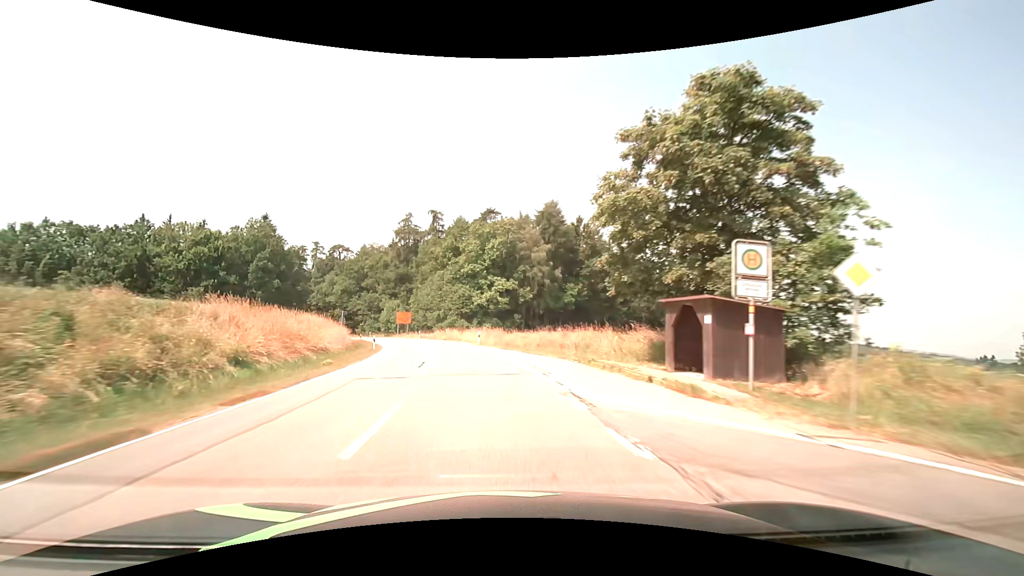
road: tertiary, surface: asphalt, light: Day
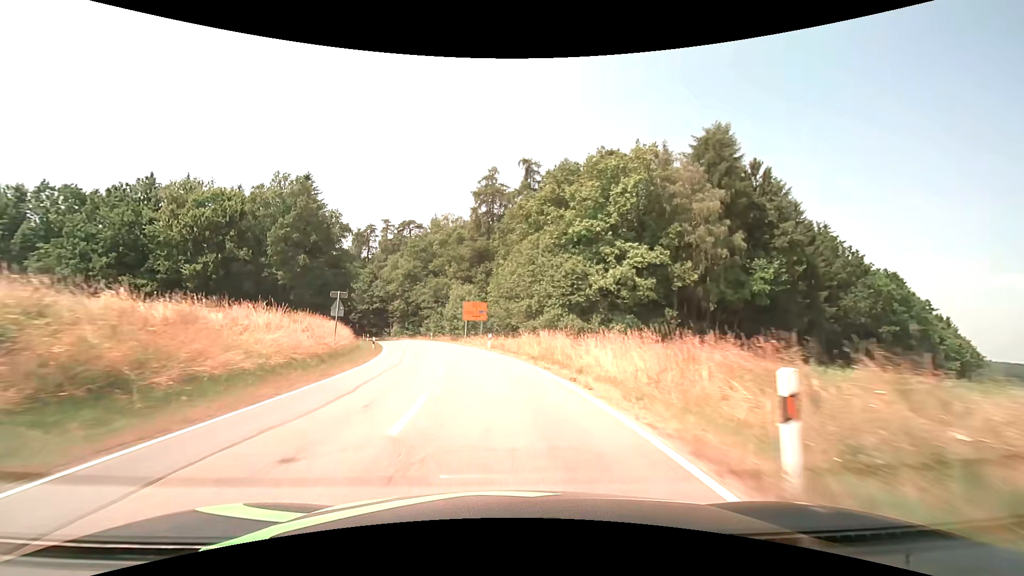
(-3.7, +34.3) m; -12°
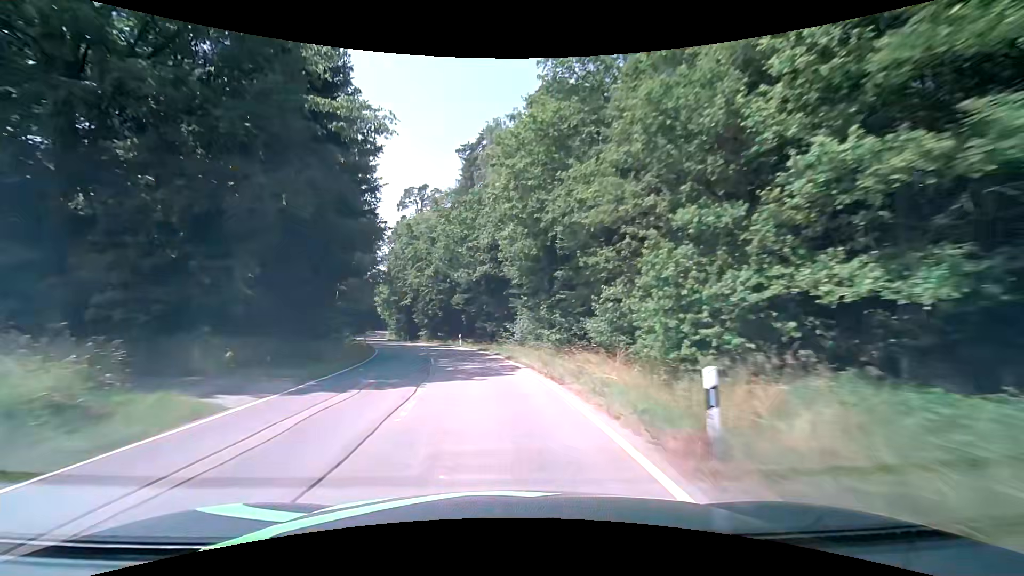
(-9.6, +57.8) m; -19°
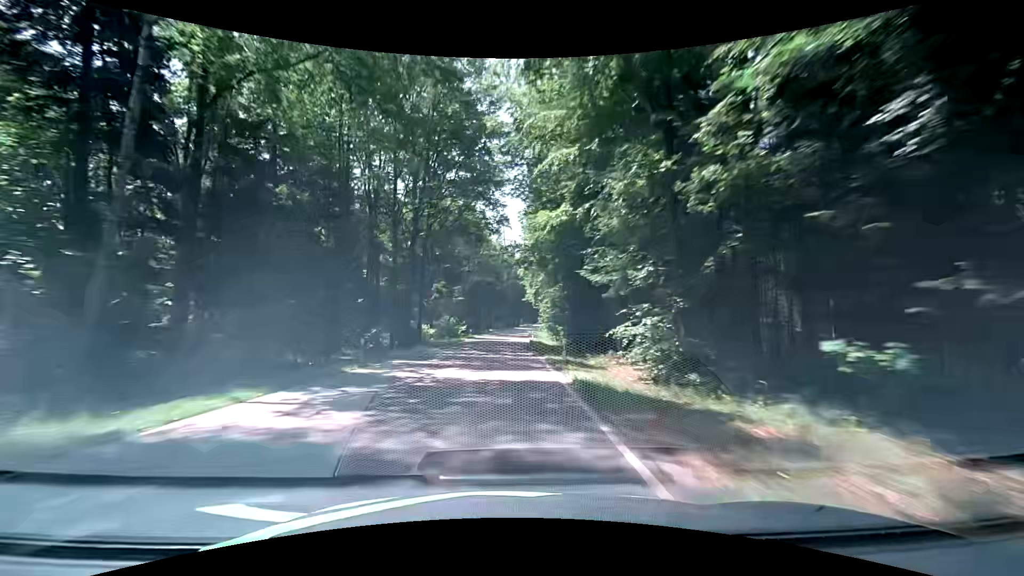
(-10.8, +60.1) m; -18°
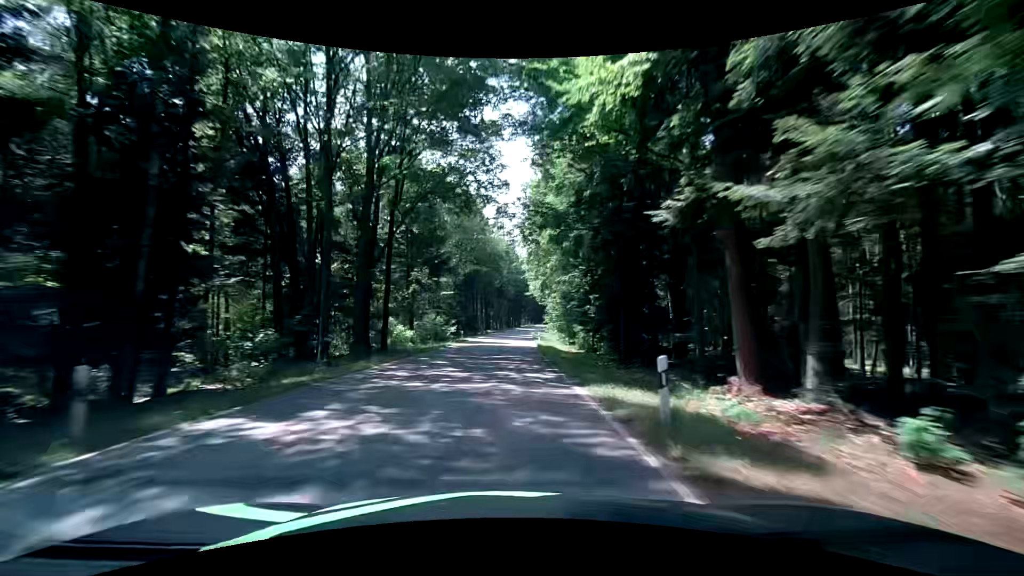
(-0.3, +12.6) m; -1°
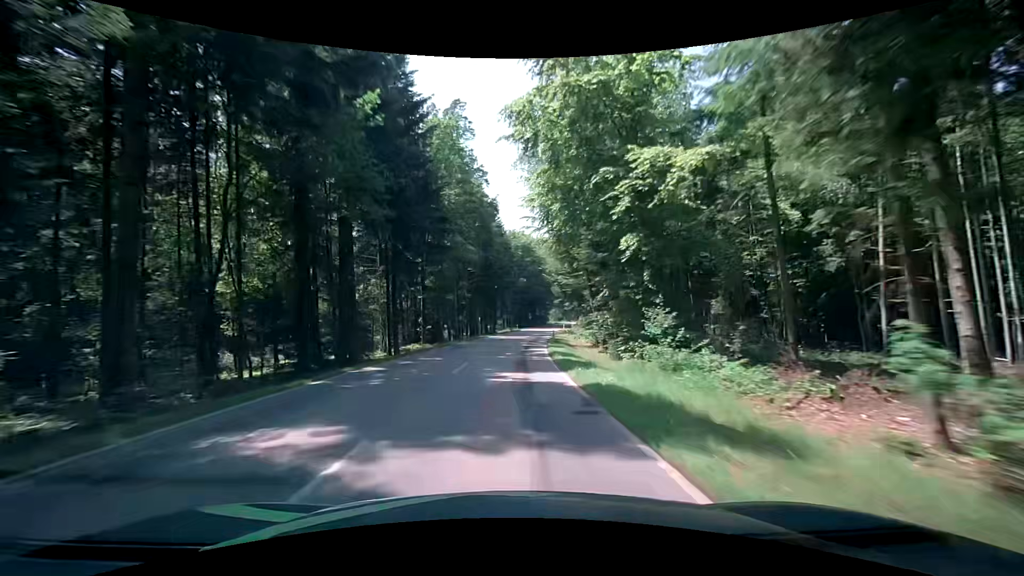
(+1.4, +63.8) m; +3°
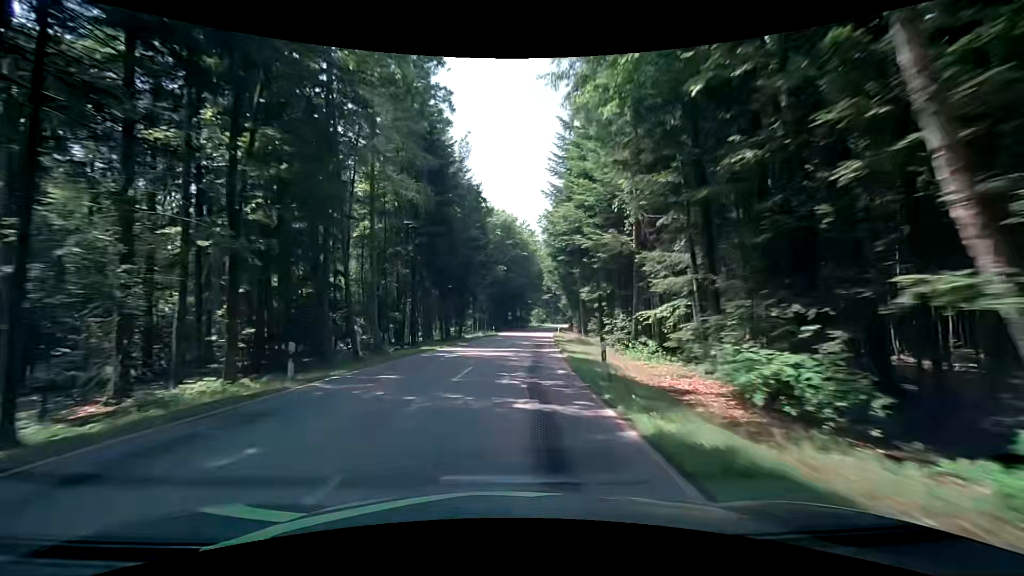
(+0.4, +25.5) m; +2°
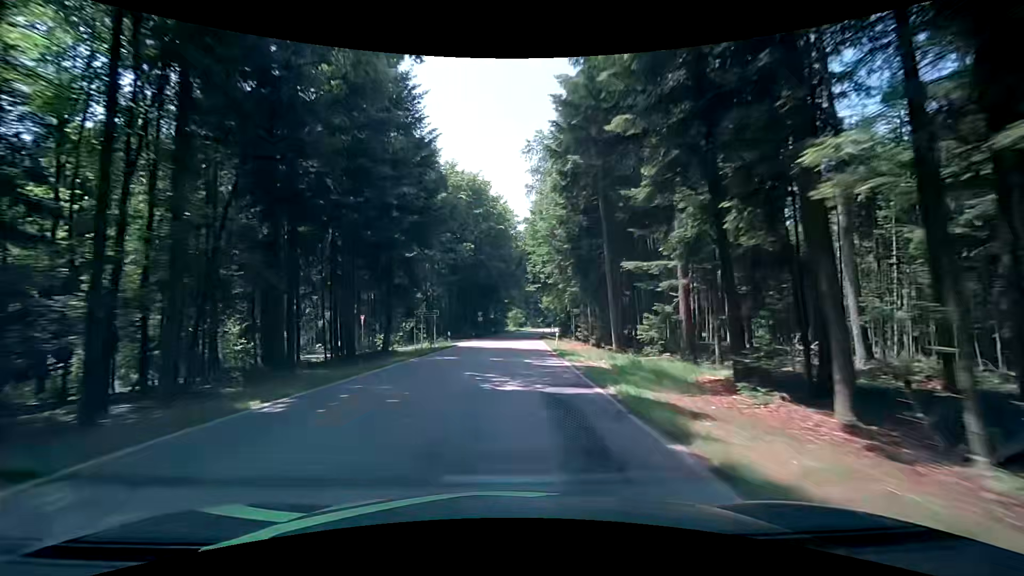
(+0.6, +25.0) m; +3°
(0, +10) (0, +20) (0, +30) (+1, +40) (+1, +50) (+2, +60) (+3, +70) (+3, +80) (+5, +90) (+6, +100) m
